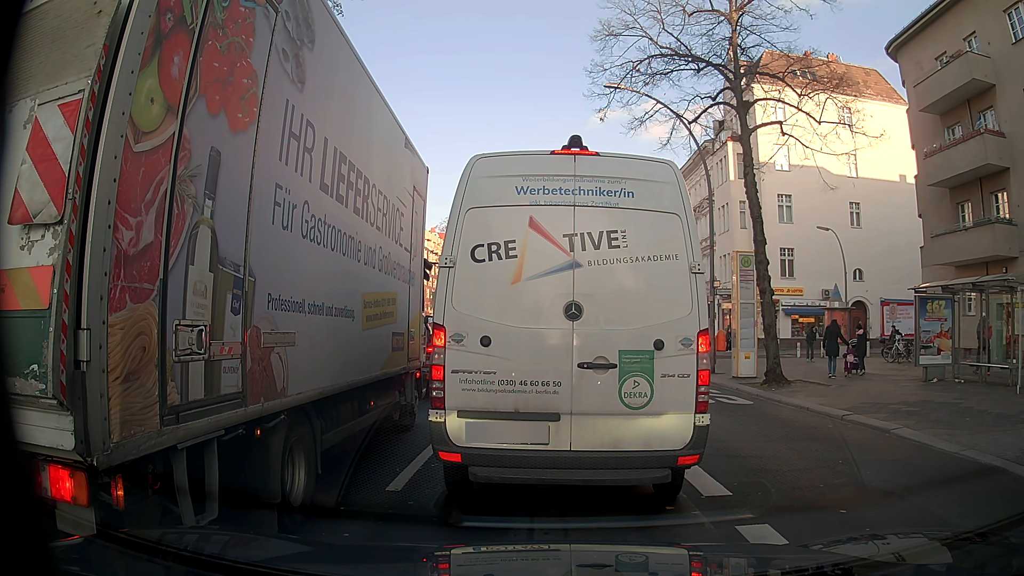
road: primary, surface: asphalt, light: Day
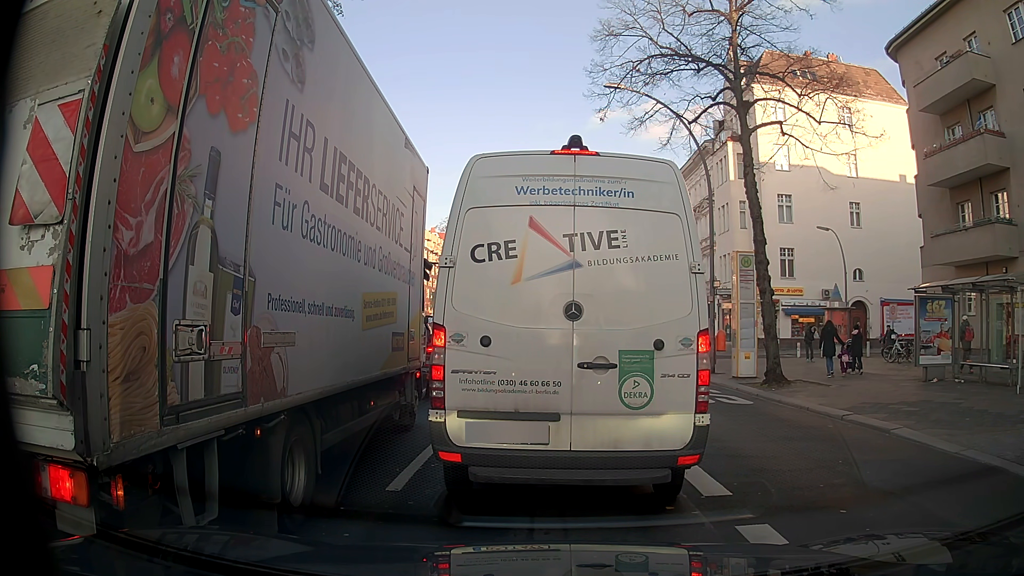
(0.0, 0.0) m; 0°
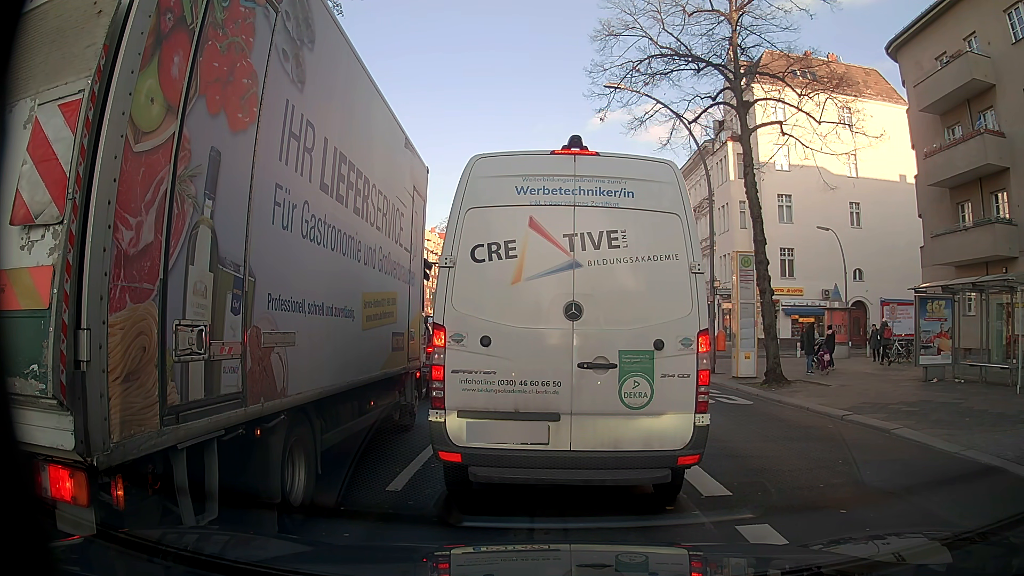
(0.0, 0.0) m; 0°
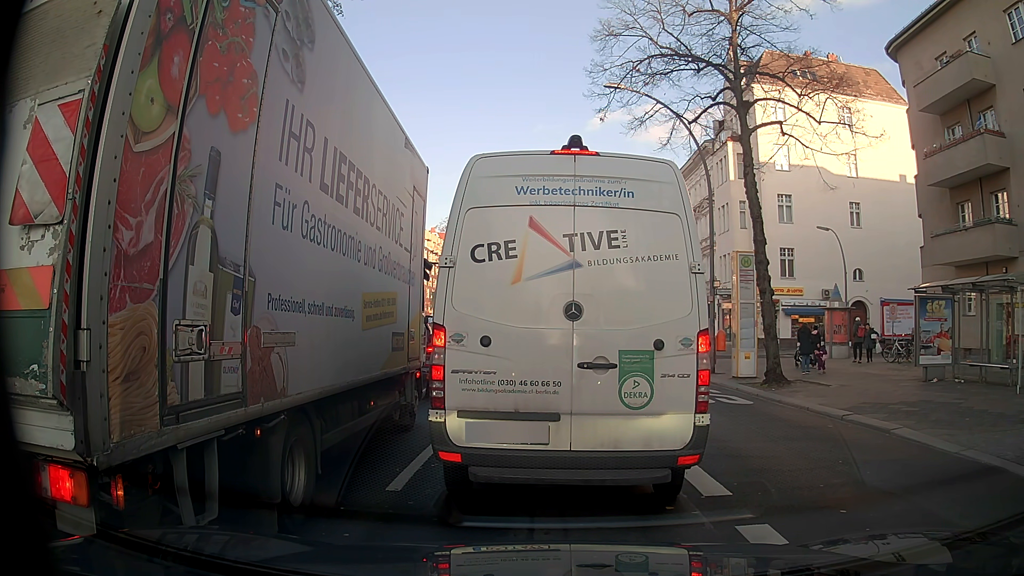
(0.0, 0.0) m; 0°
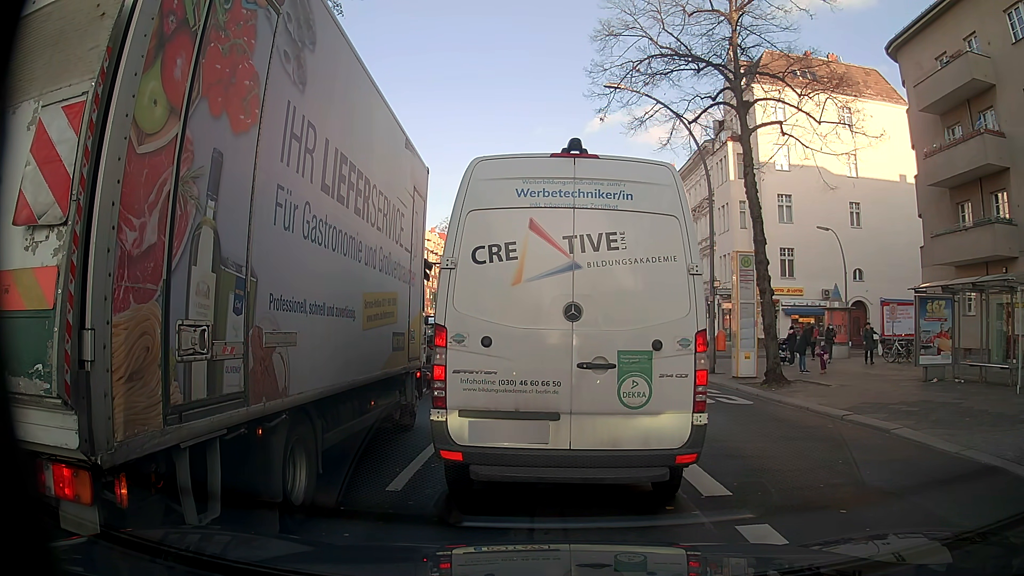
(0.0, 0.0) m; 0°
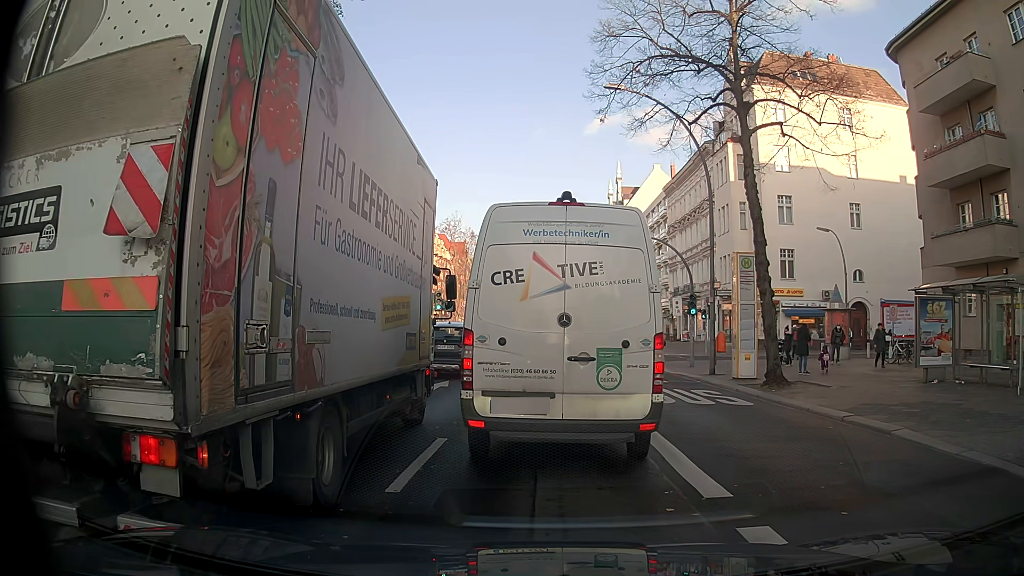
(0.0, 0.0) m; 0°
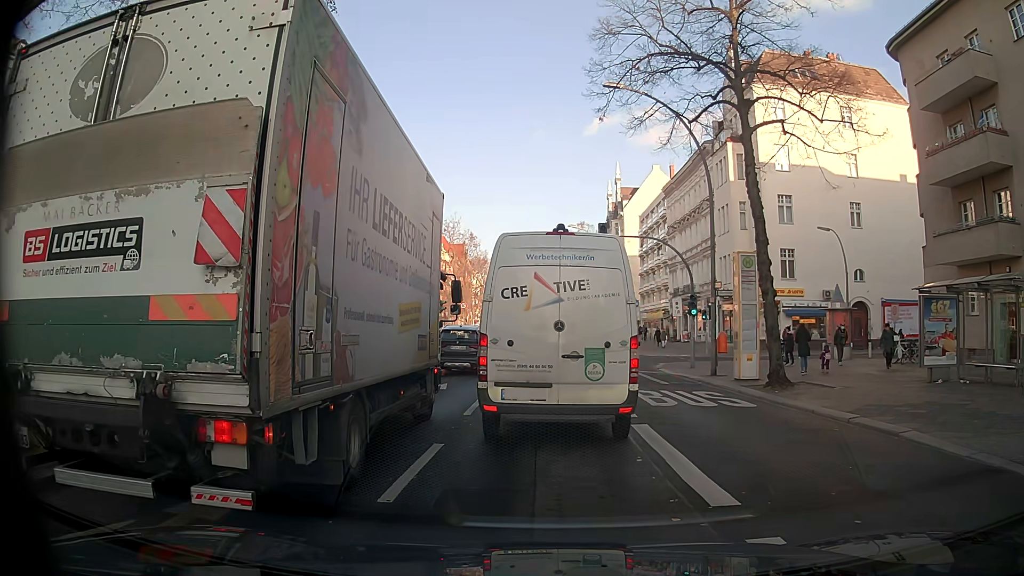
(0.0, +0.3) m; 0°
